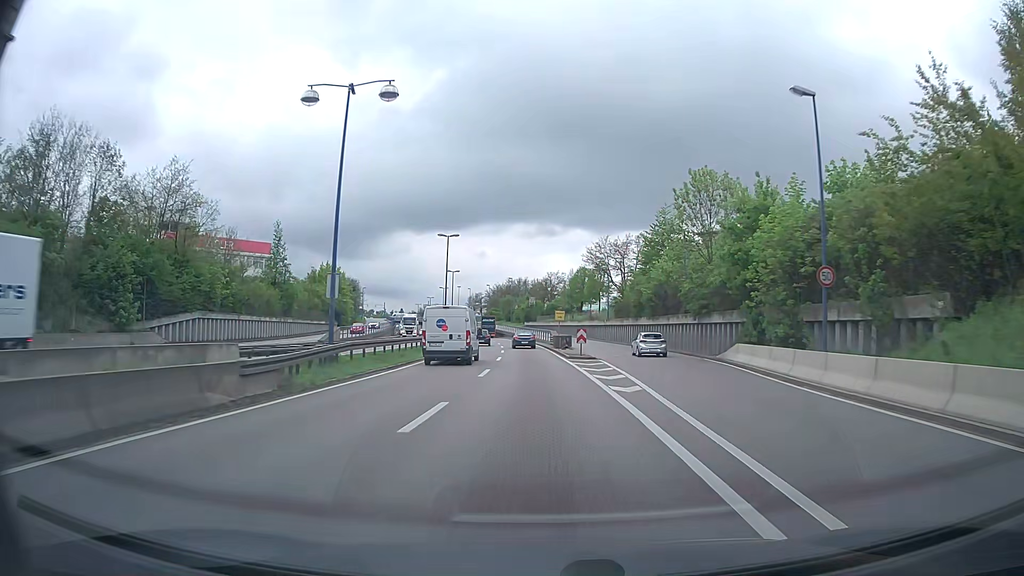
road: trunk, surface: asphalt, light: Day
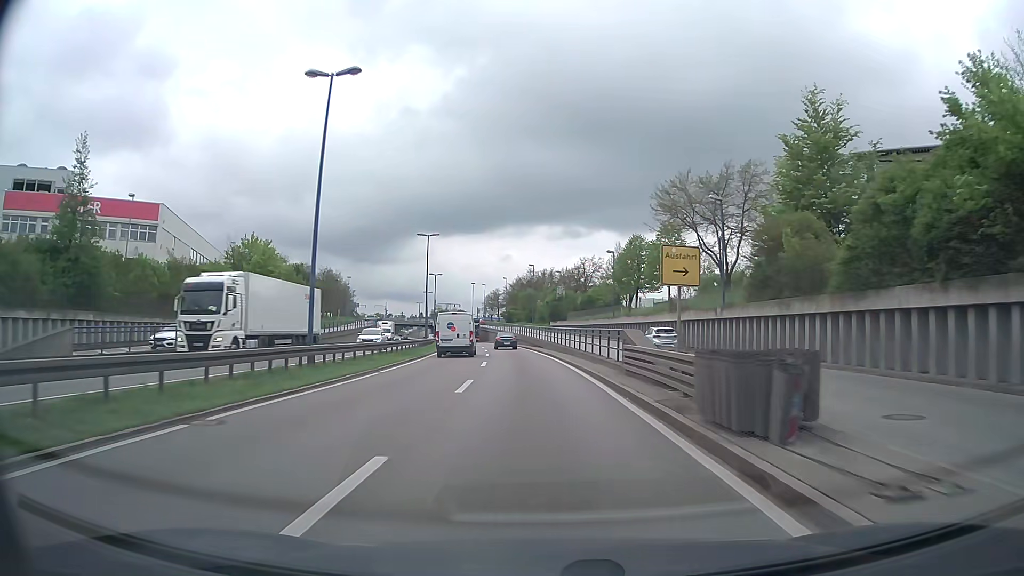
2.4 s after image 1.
(-2.4, +42.2) m; -5°
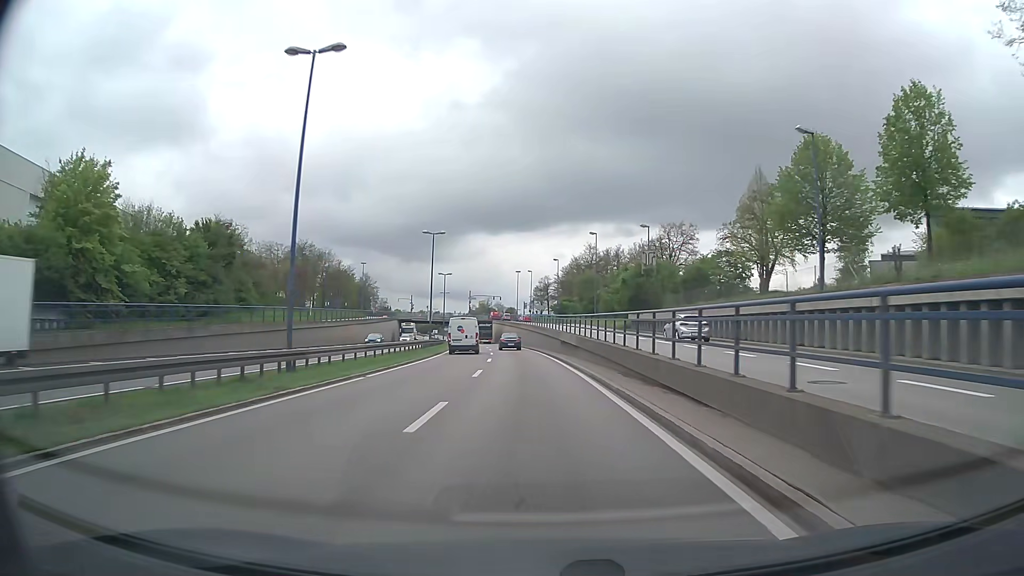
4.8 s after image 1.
(-1.5, +42.5) m; -4°
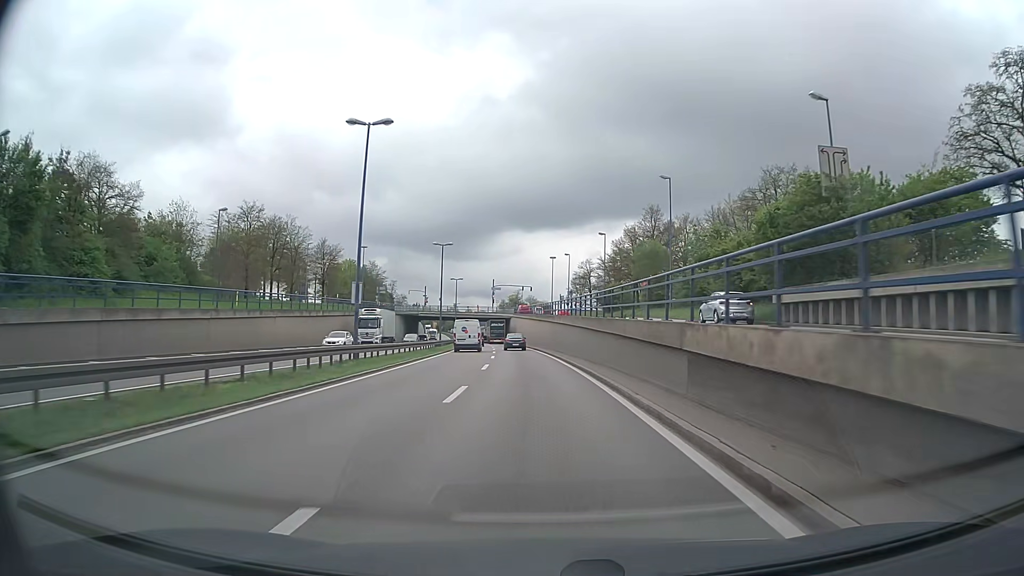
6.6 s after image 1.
(-0.9, +32.5) m; -3°
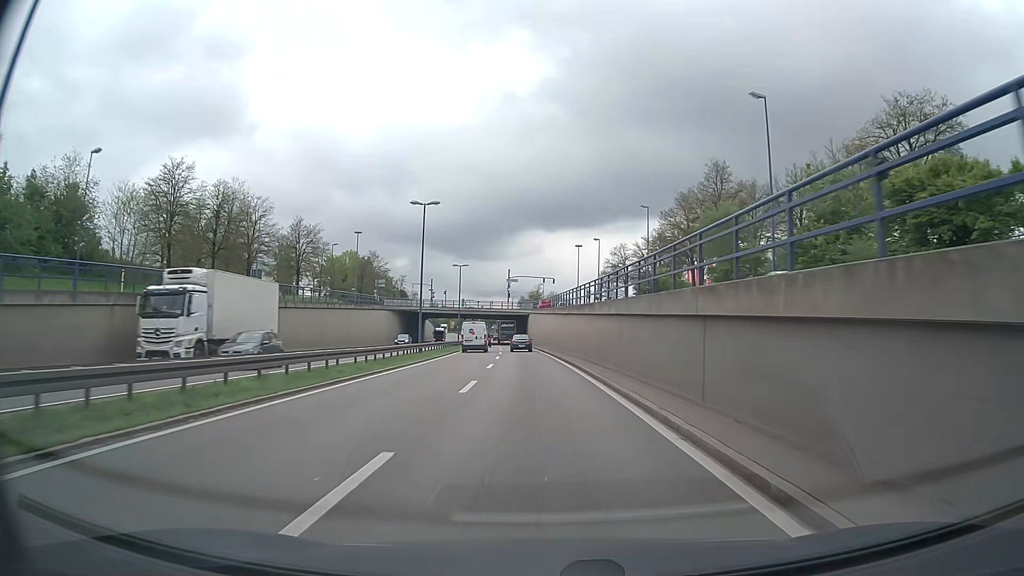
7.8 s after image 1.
(-0.3, +21.7) m; -2°
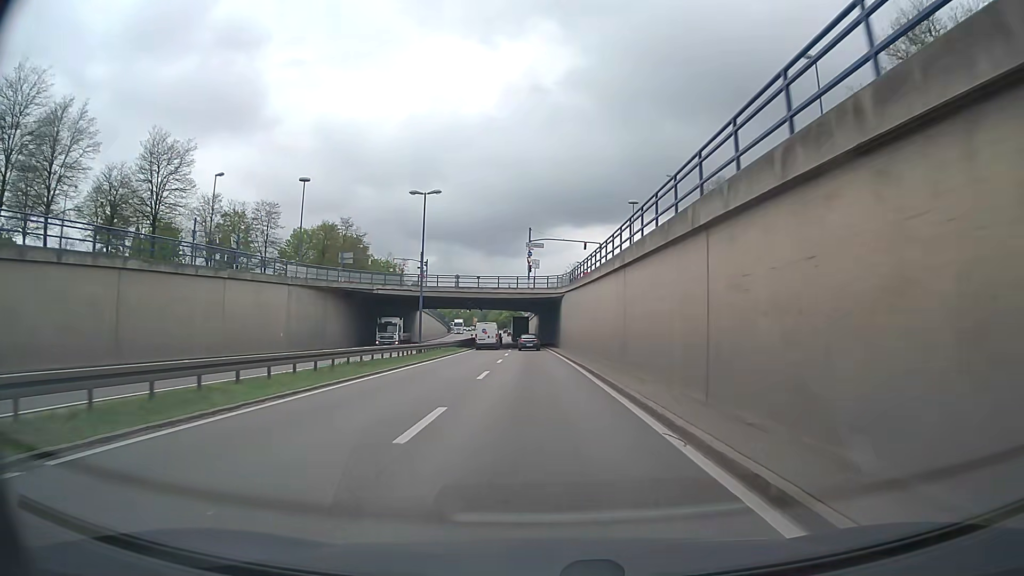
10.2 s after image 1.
(-1.2, +43.6) m; -3°
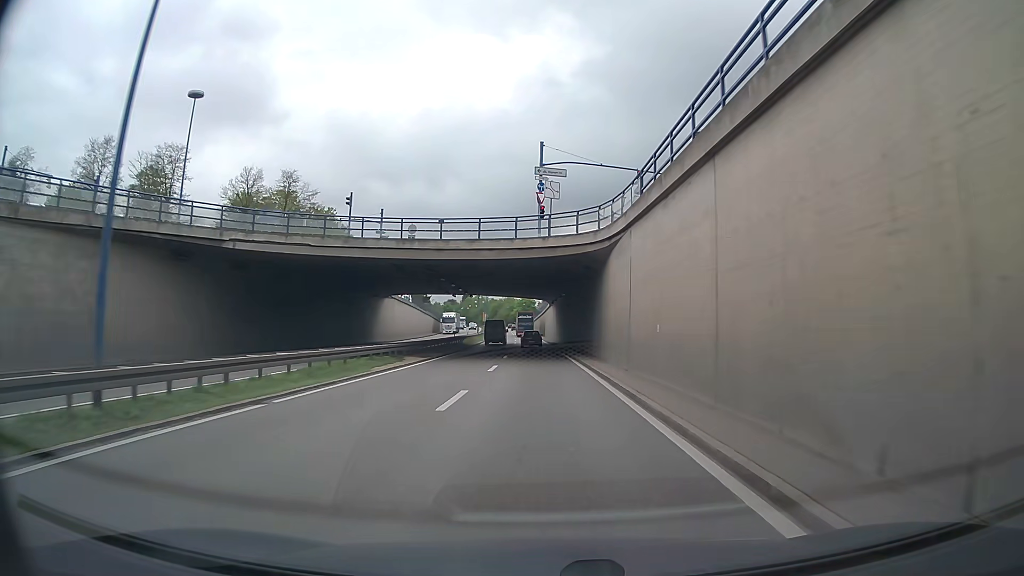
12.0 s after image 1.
(-0.4, +32.9) m; -1°
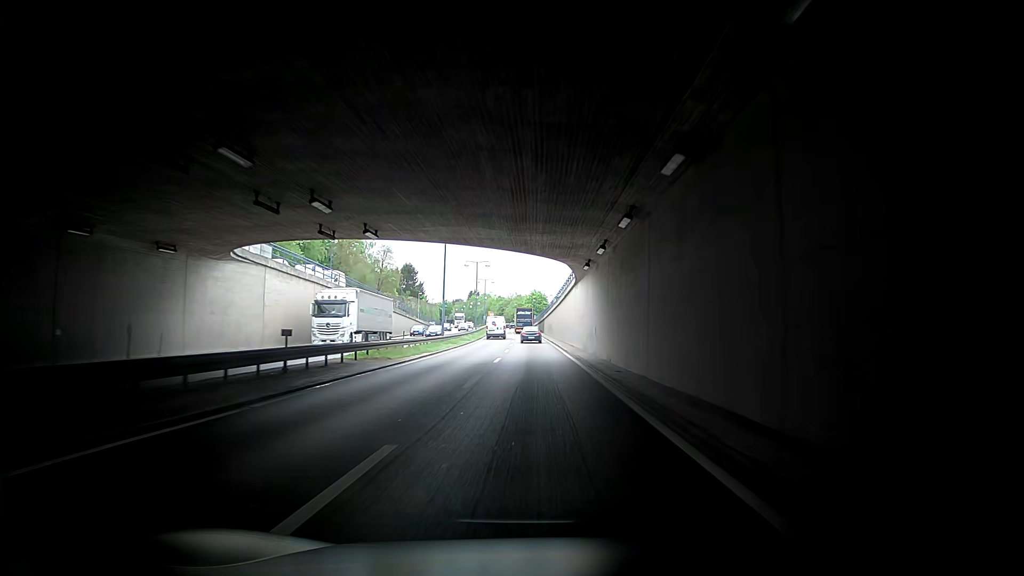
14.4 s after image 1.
(-0.6, +44.0) m; -1°
(0, +10) (0, +20) (0, +30) (0, +40) (0, +50) (0, +60) (-1, +70) (-1, +80) (-1, +90) (-2, +100) m
